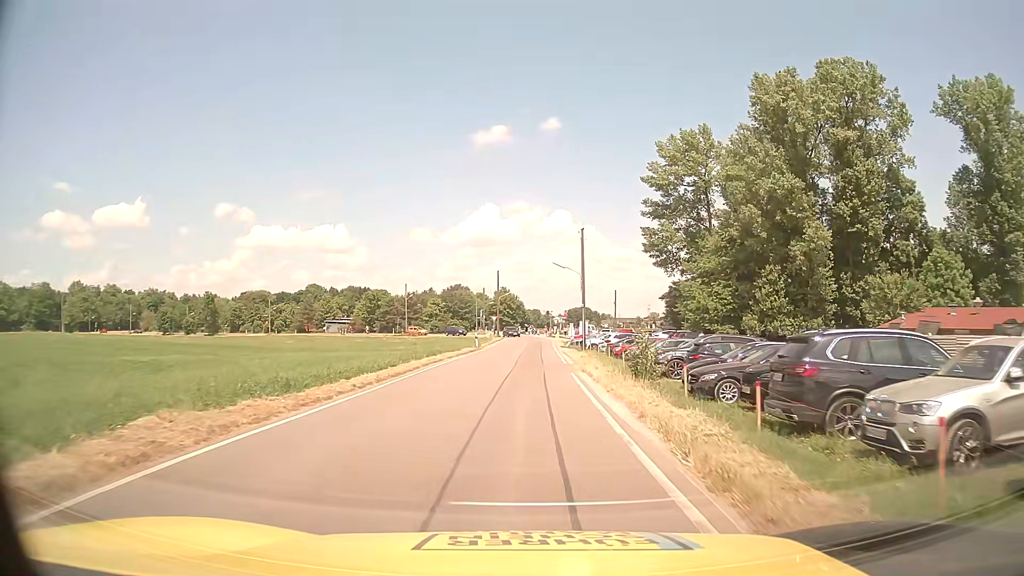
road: unclassified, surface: asphalt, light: Day
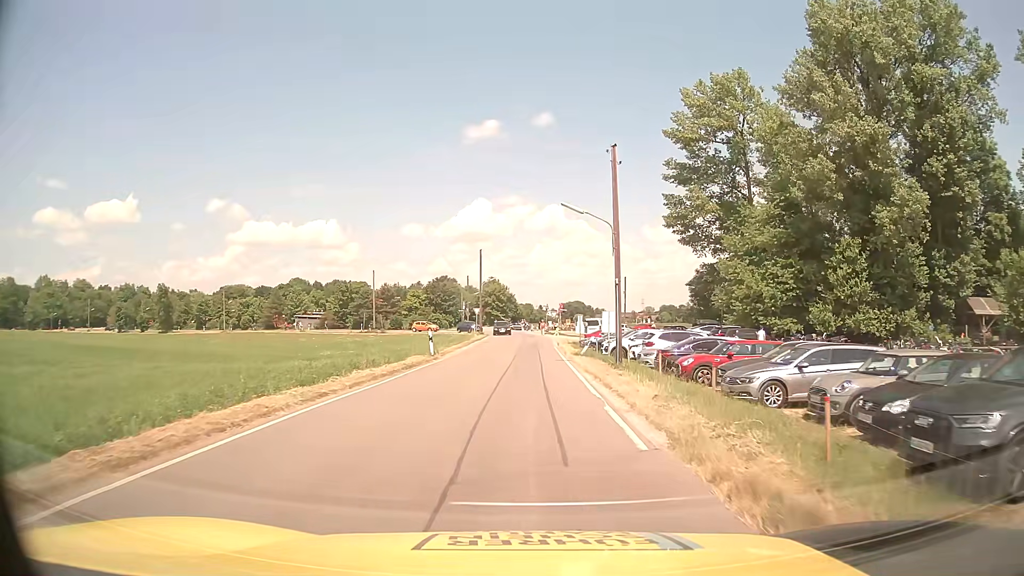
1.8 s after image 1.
(-0.1, +19.0) m; 0°
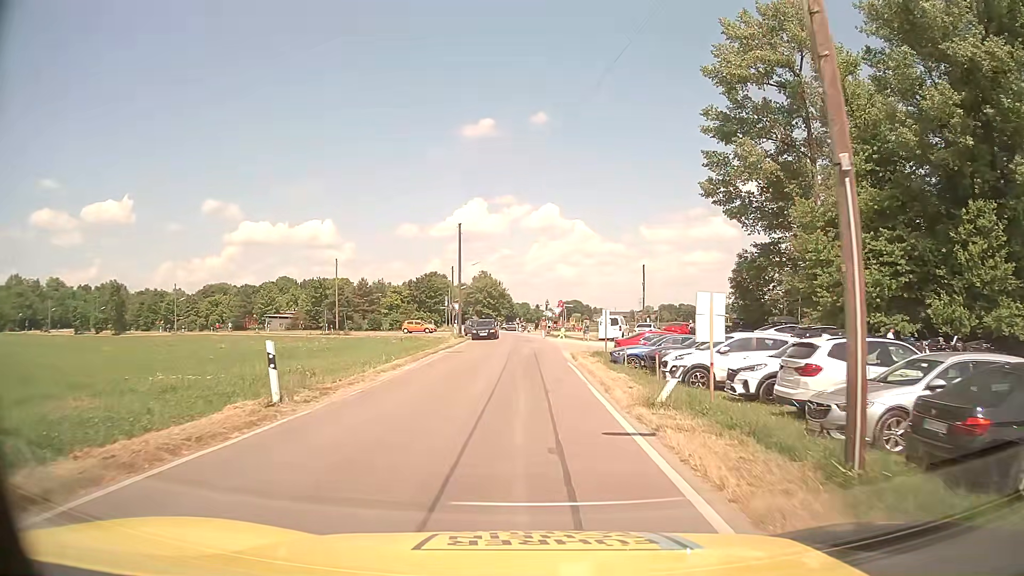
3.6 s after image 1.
(0.0, +17.4) m; 0°
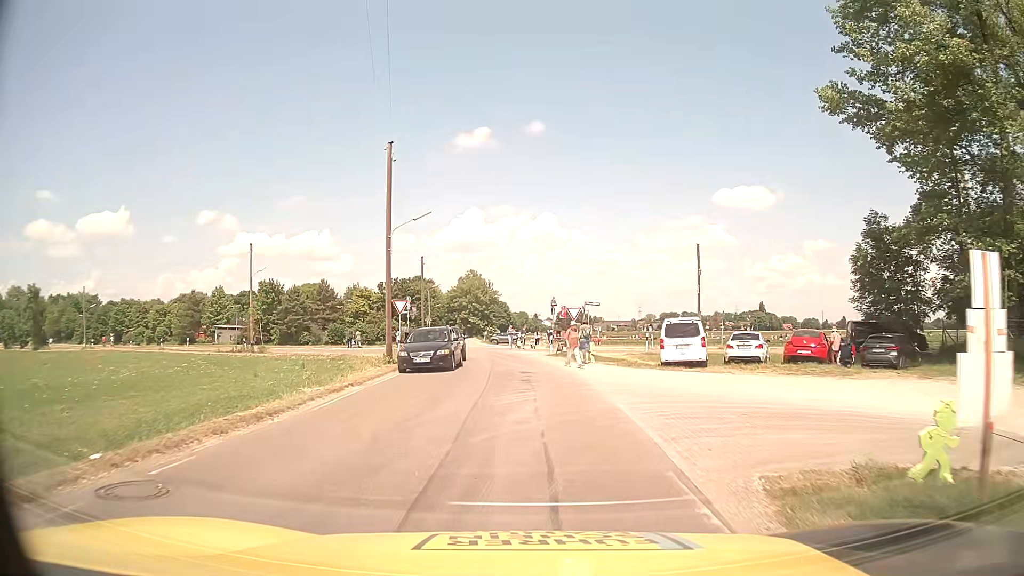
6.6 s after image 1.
(0.0, +25.0) m; 0°
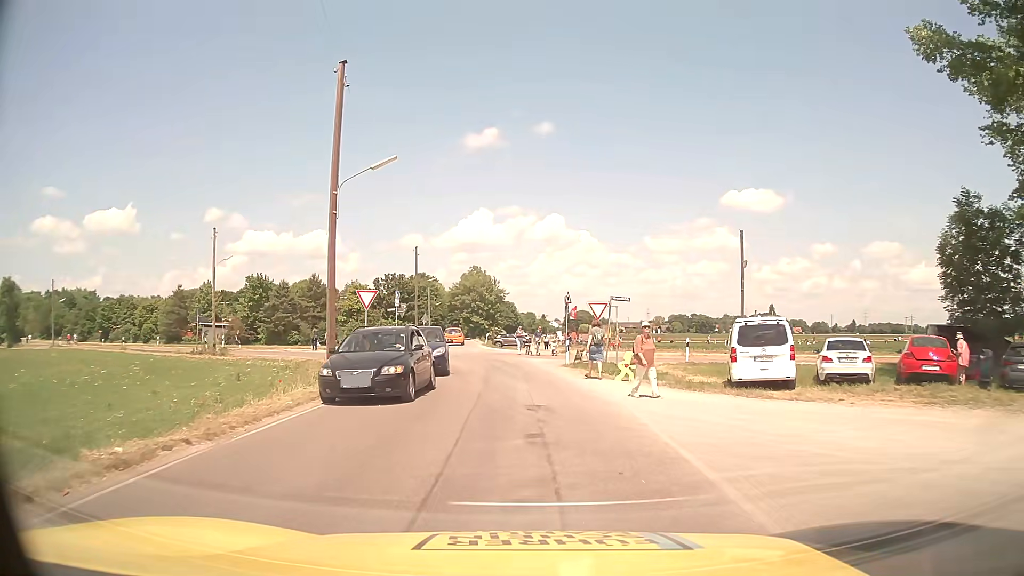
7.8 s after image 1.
(-0.1, +8.4) m; -1°
(0, +10) (0, +20) (-2, +30) (-6, +39) (-13, +46) (-22, +51) (-31, +56) (-39, +61) (-48, +66) (-57, +71) m
